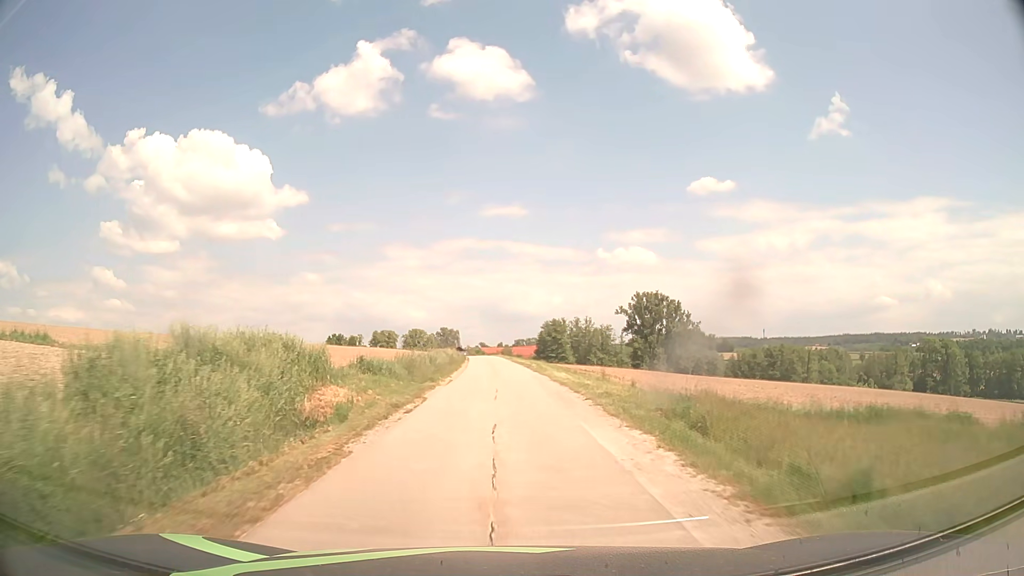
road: unclassified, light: Day
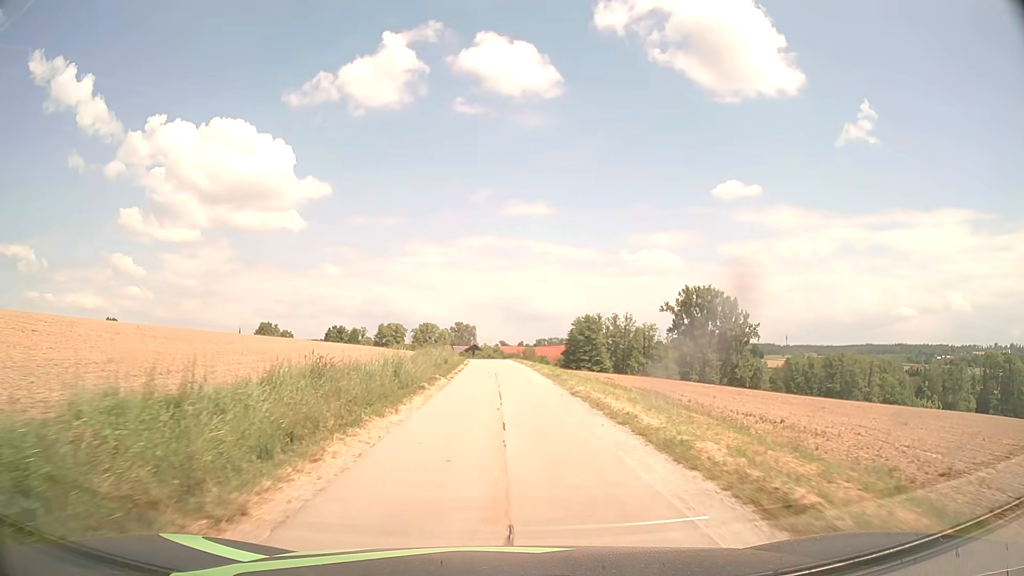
(-0.5, +38.8) m; -1°
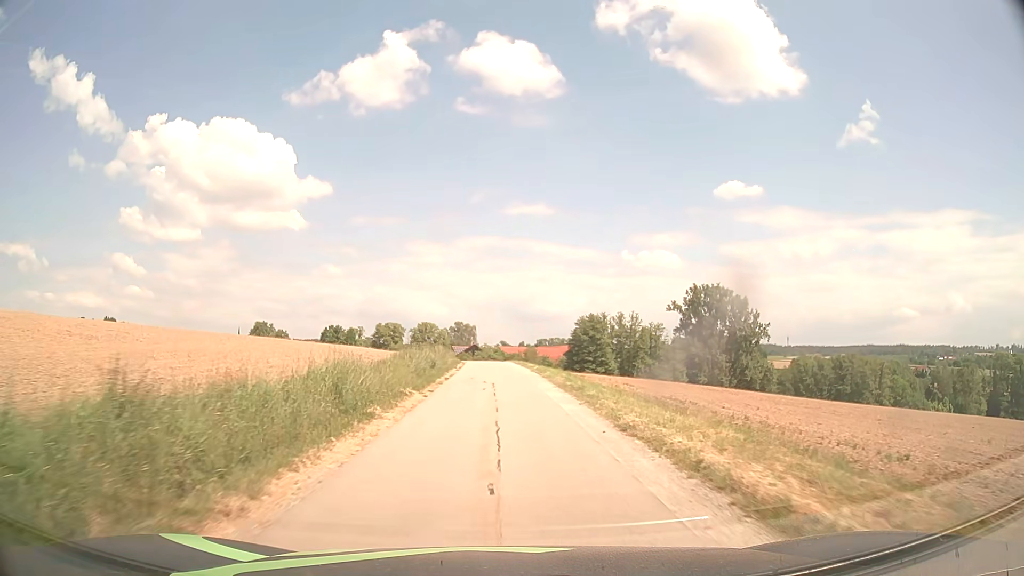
(0.0, +7.7) m; 0°
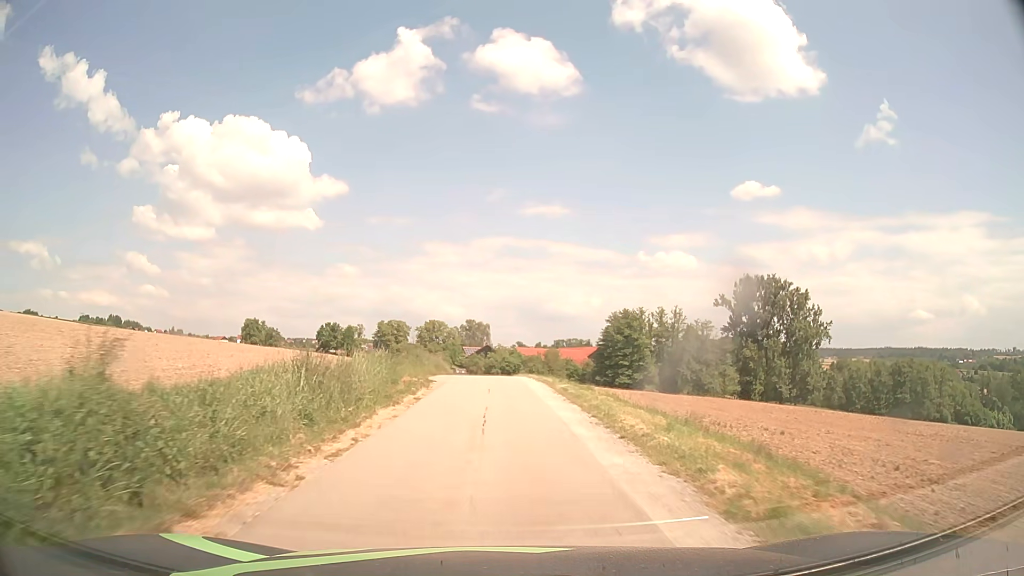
(-0.3, +31.2) m; -2°
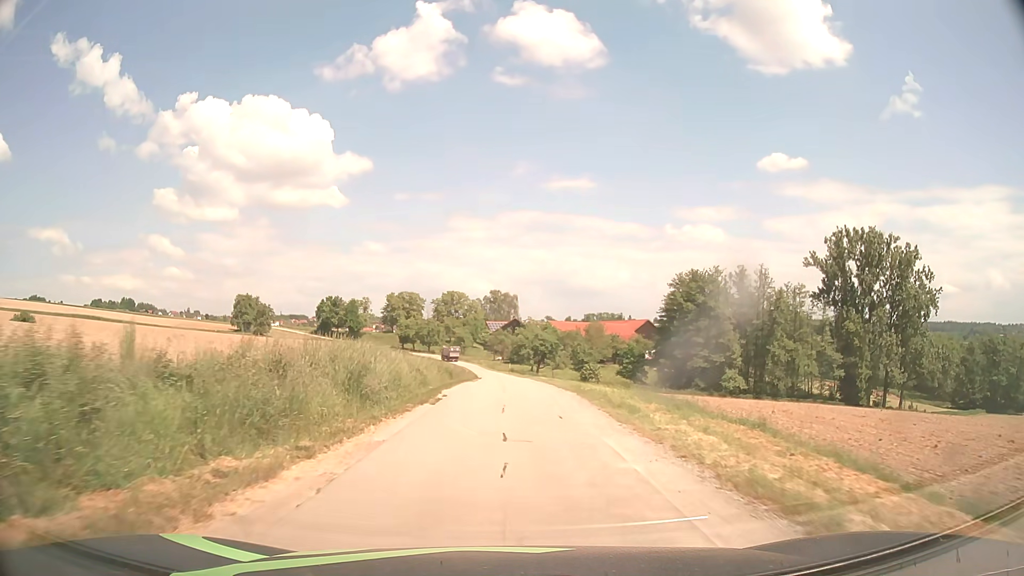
(-0.6, +37.7) m; -2°
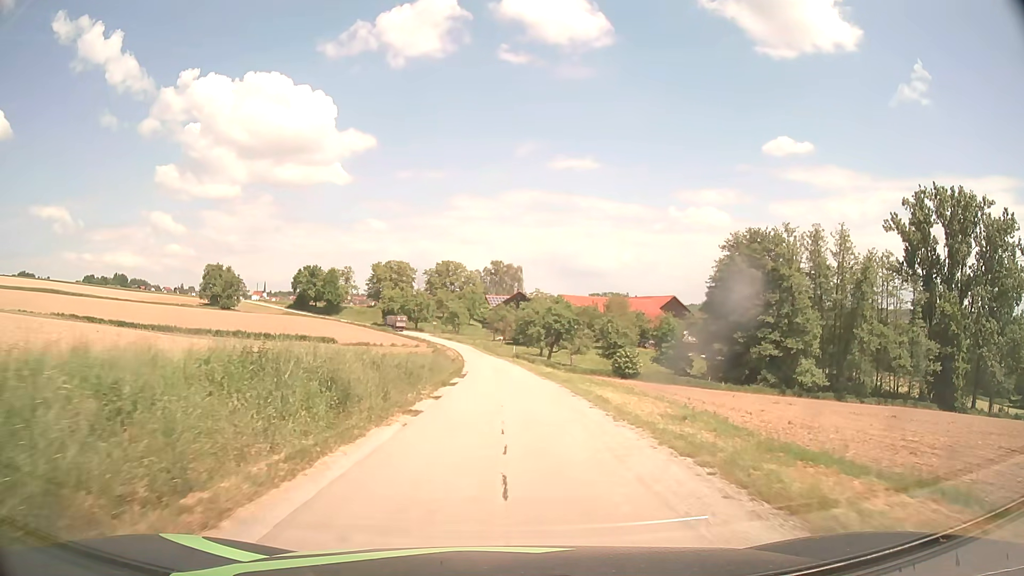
(-0.1, +29.2) m; 0°
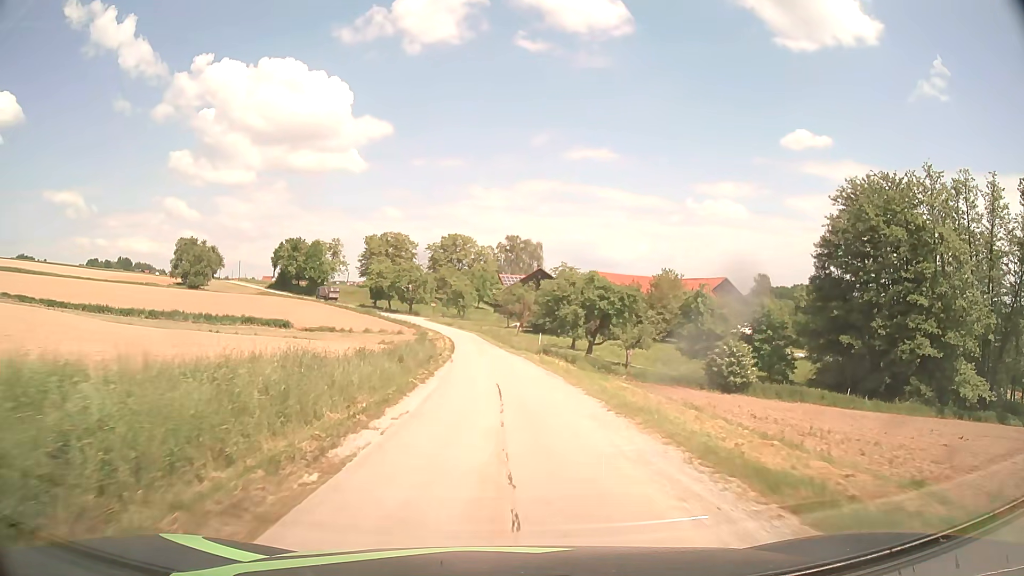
(-0.3, +30.9) m; -1°
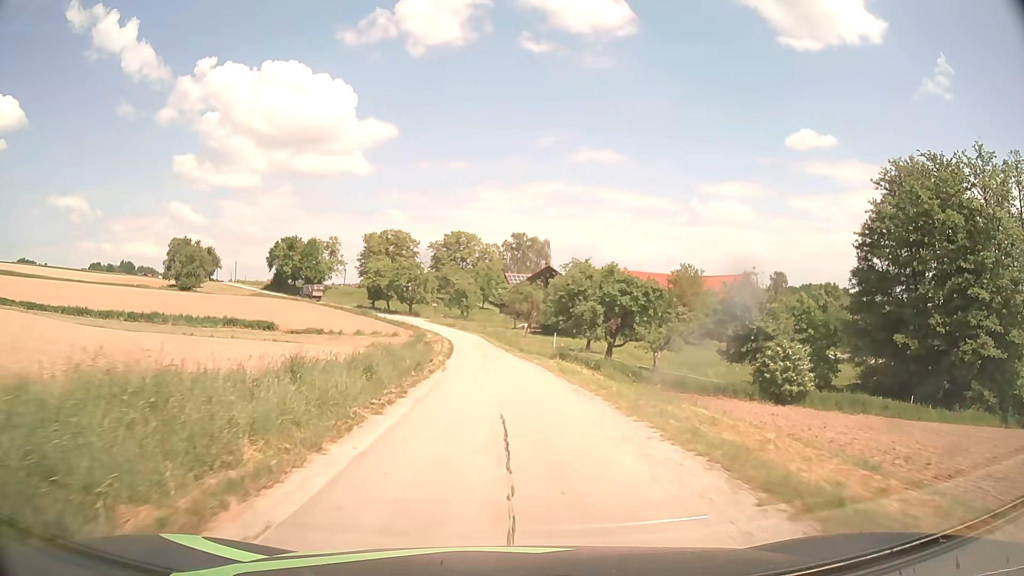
(0.0, +7.9) m; -1°
(0, +10) (0, +20) (-1, +30) (-1, +40) (-2, +50) (-3, +60) (-5, +70) (-7, +80) (-10, +89) (-14, +98) m
